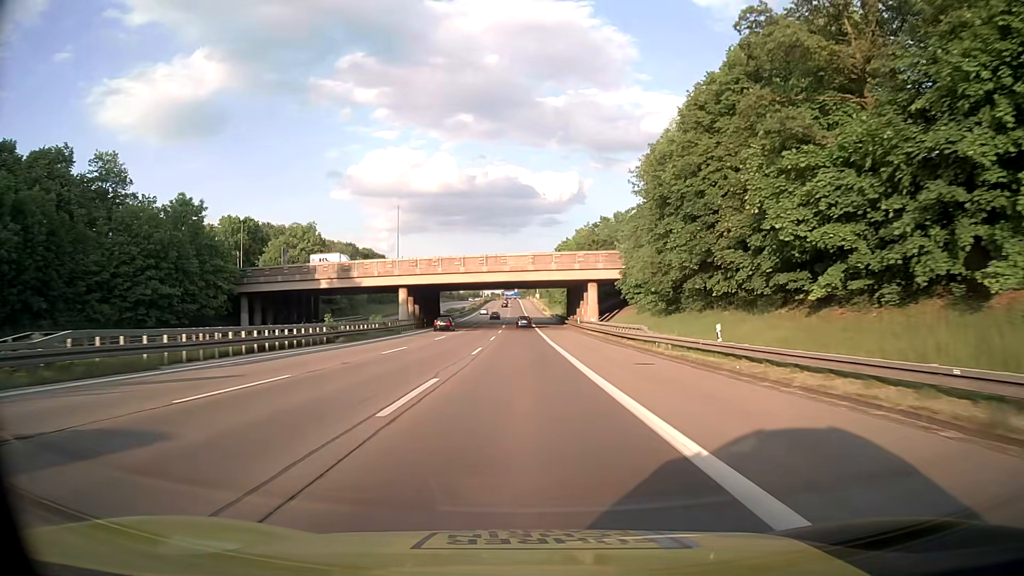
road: motorway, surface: asphalt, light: Day
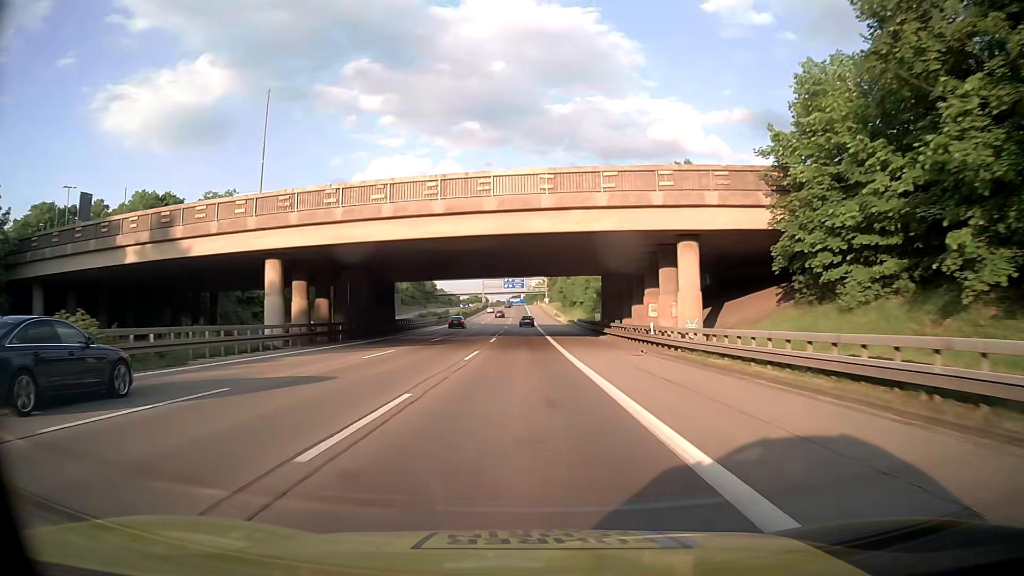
(-0.1, +39.8) m; -1°
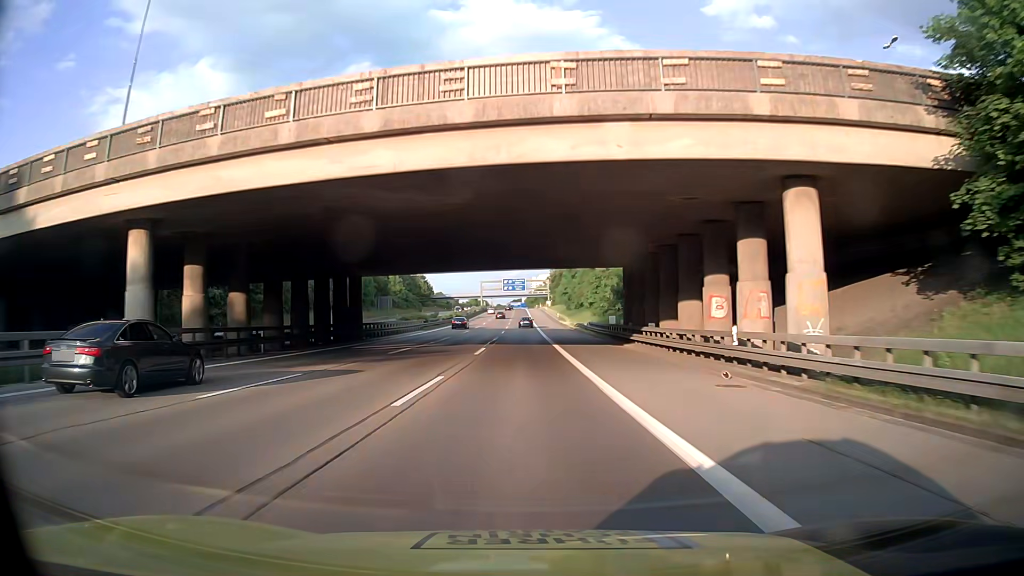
(0.0, +13.2) m; 0°
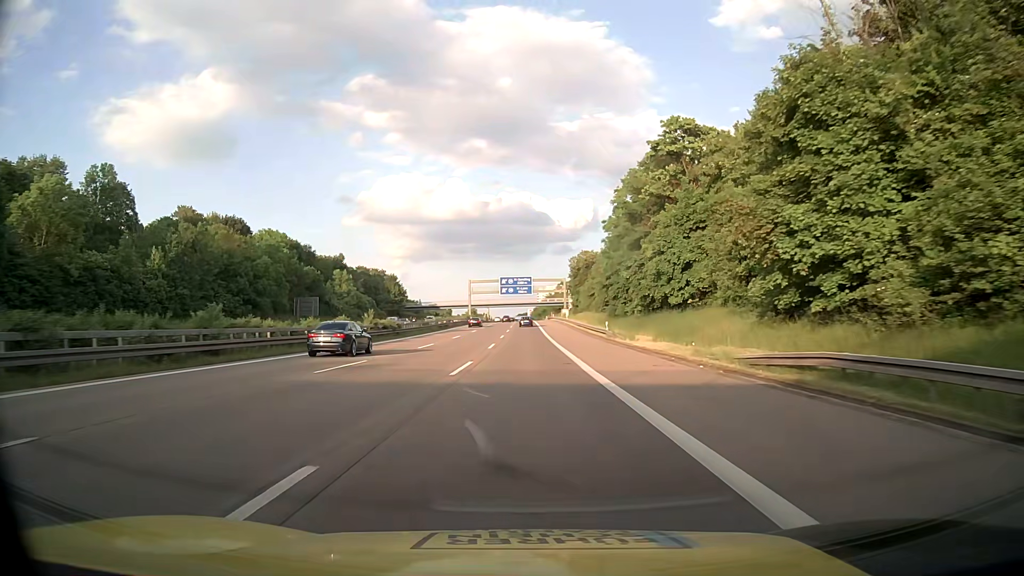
(-1.1, +65.6) m; 0°
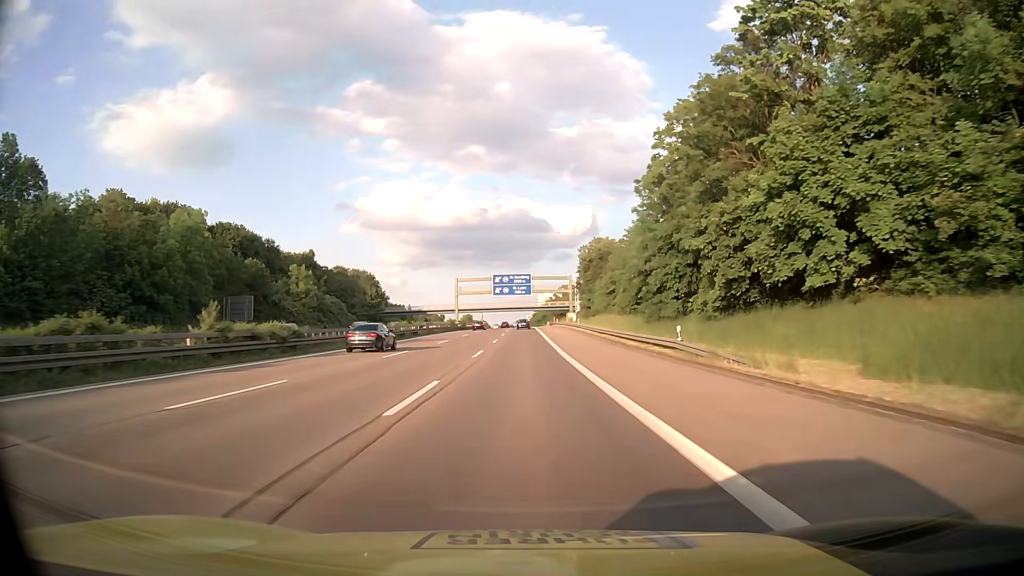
(0.0, +26.1) m; 0°
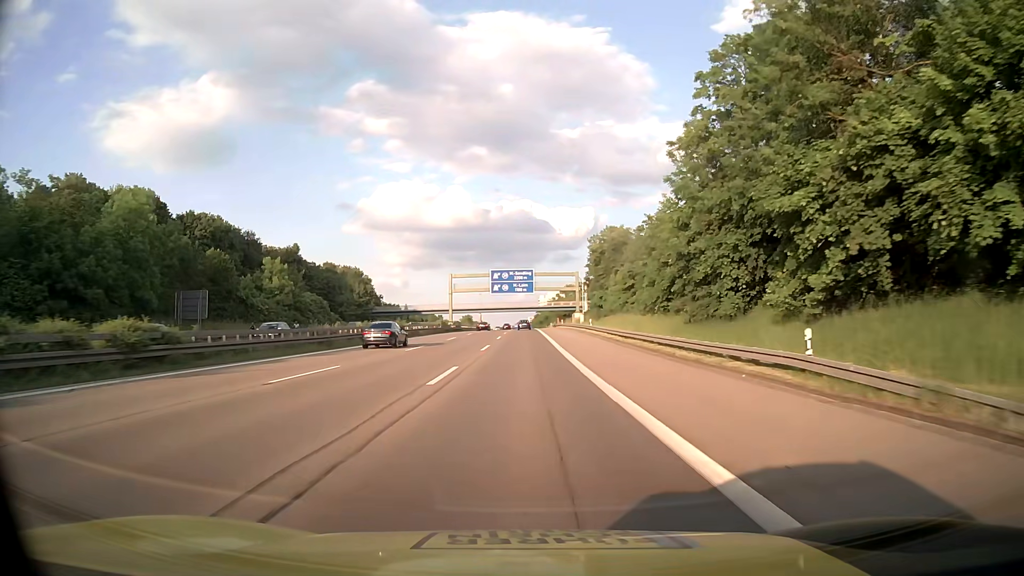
(0.0, +13.0) m; 0°
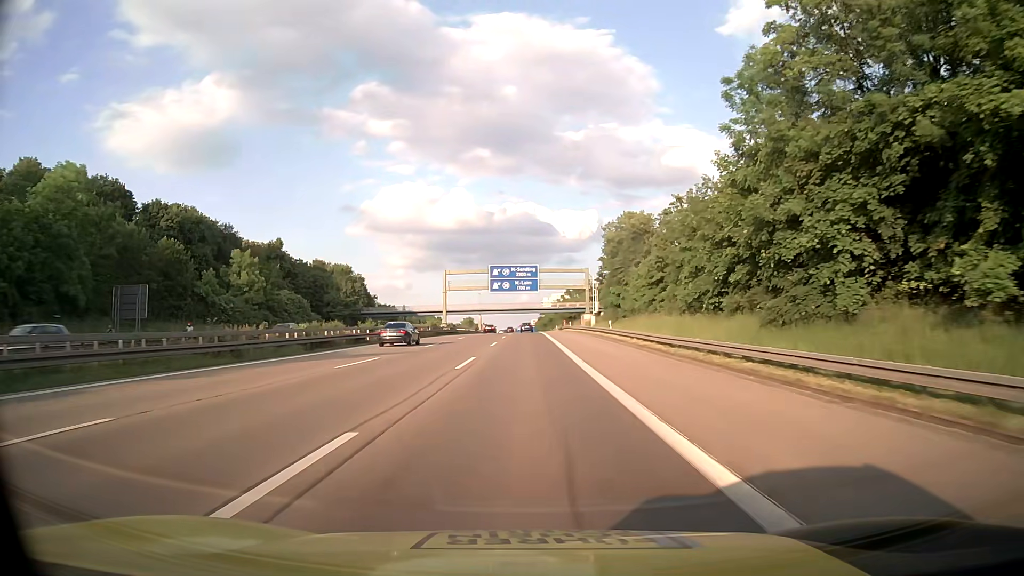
(0.0, +13.0) m; 0°
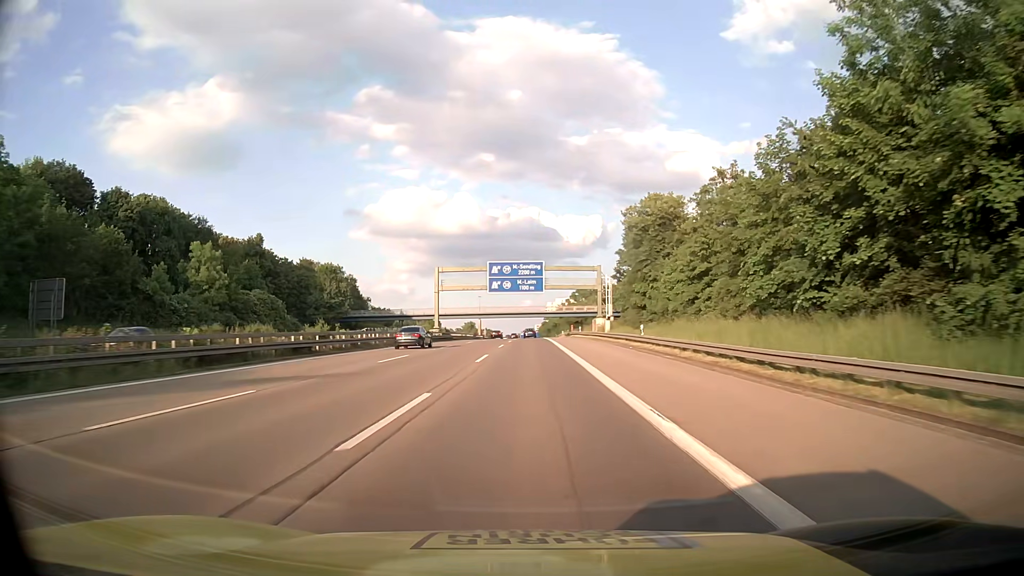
(0.0, +13.0) m; 0°
(0, +10) (0, +20) (0, +30) (0, +40) (0, +50) (0, +60) (0, +70) (0, +80) (0, +90) (0, +100) m
